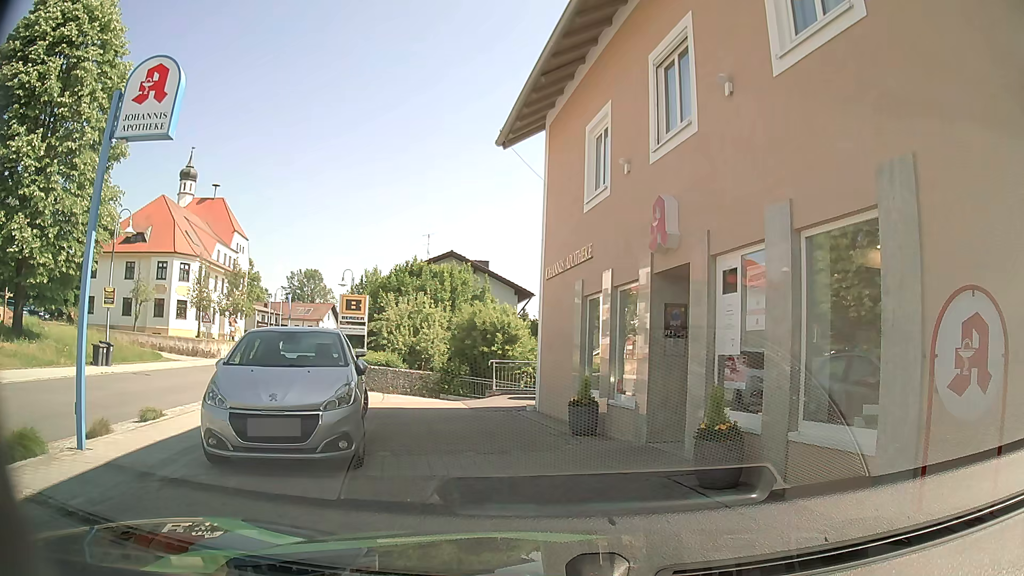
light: Day
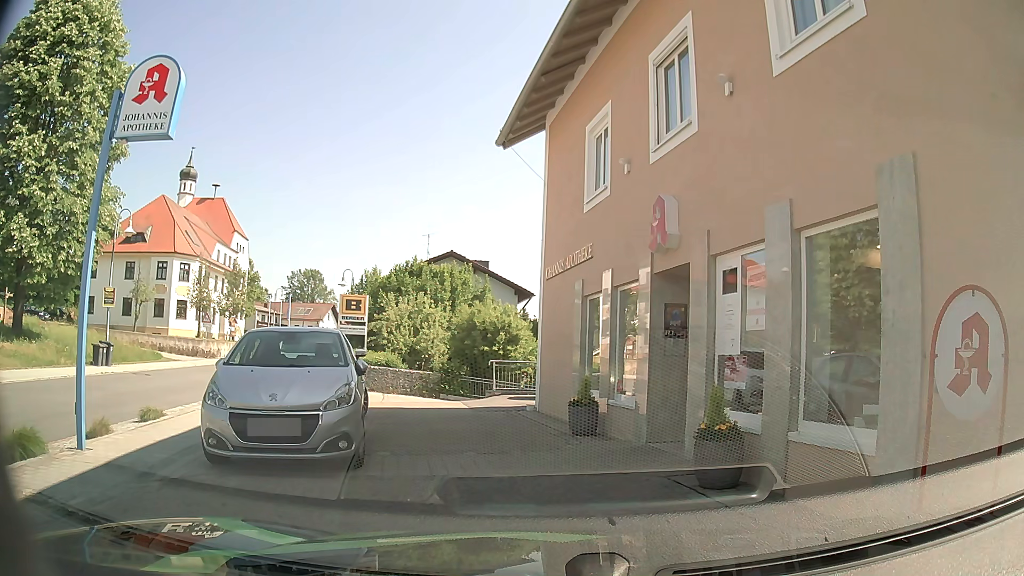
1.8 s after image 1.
(0.0, 0.0) m; 0°
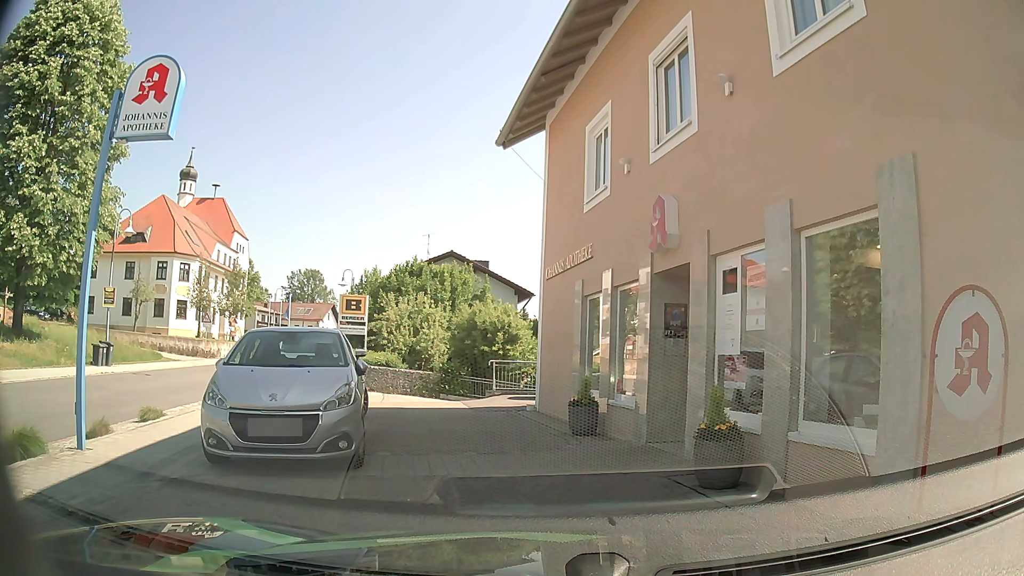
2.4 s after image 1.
(0.0, 0.0) m; 0°
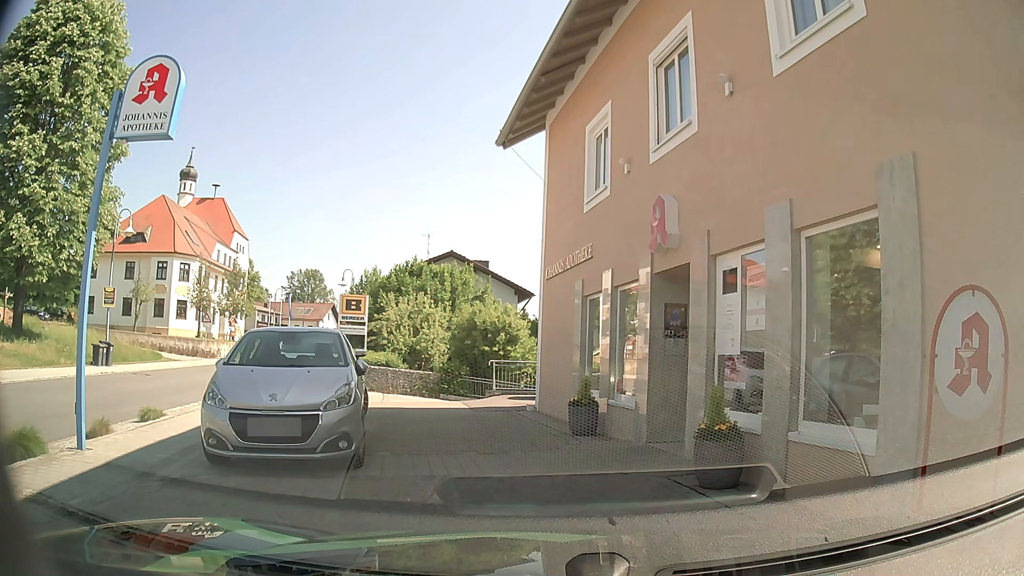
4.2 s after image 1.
(0.0, 0.0) m; 0°
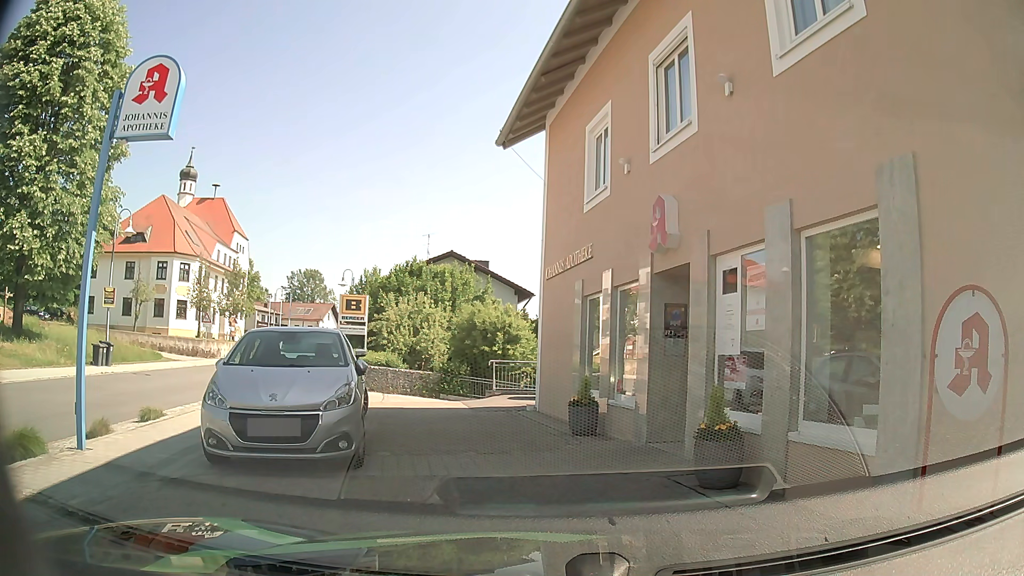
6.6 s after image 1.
(0.0, 0.0) m; 0°
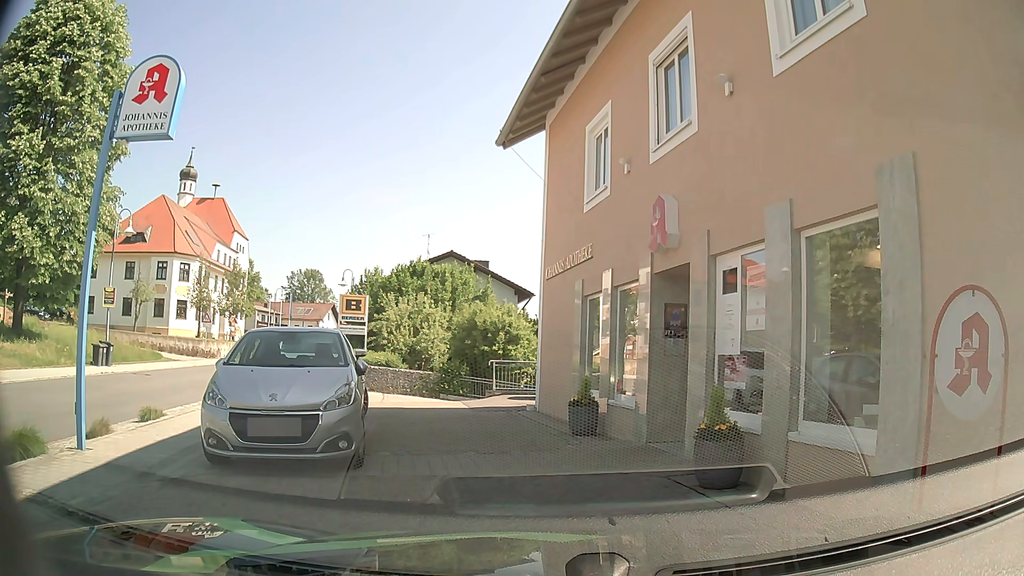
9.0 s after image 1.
(0.0, 0.0) m; 0°
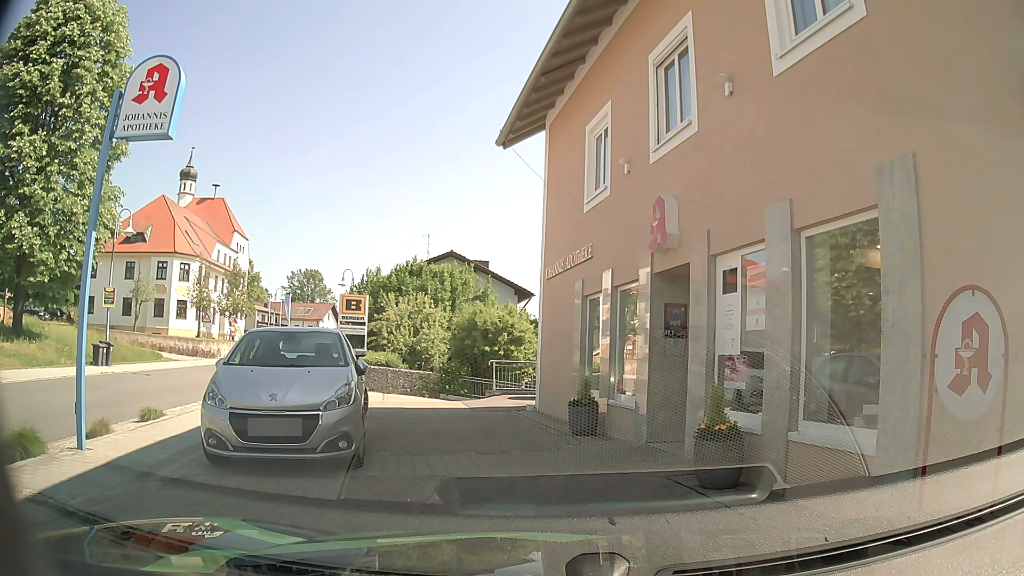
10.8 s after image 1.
(0.0, 0.0) m; 0°
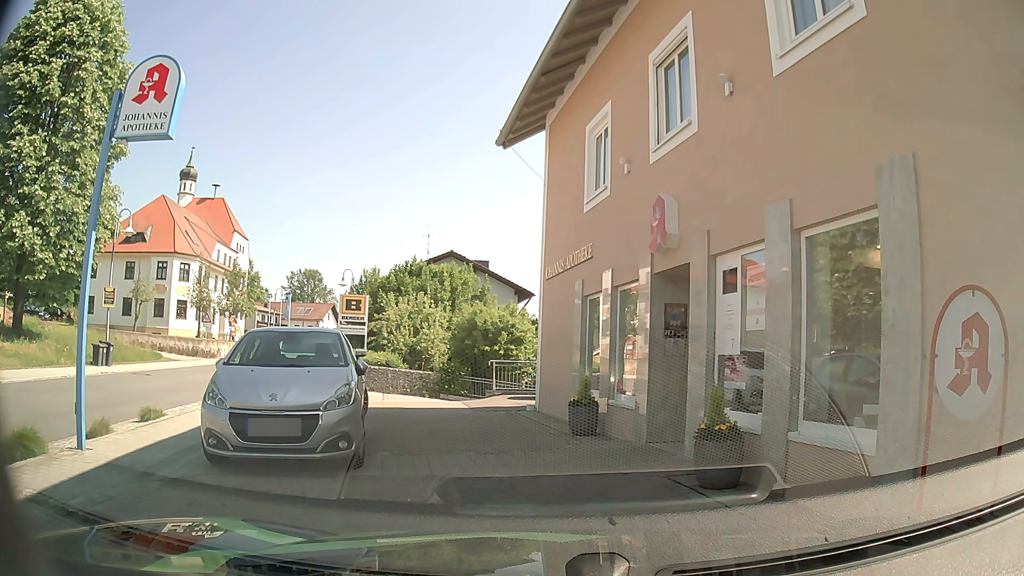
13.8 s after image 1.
(0.0, 0.0) m; 0°
